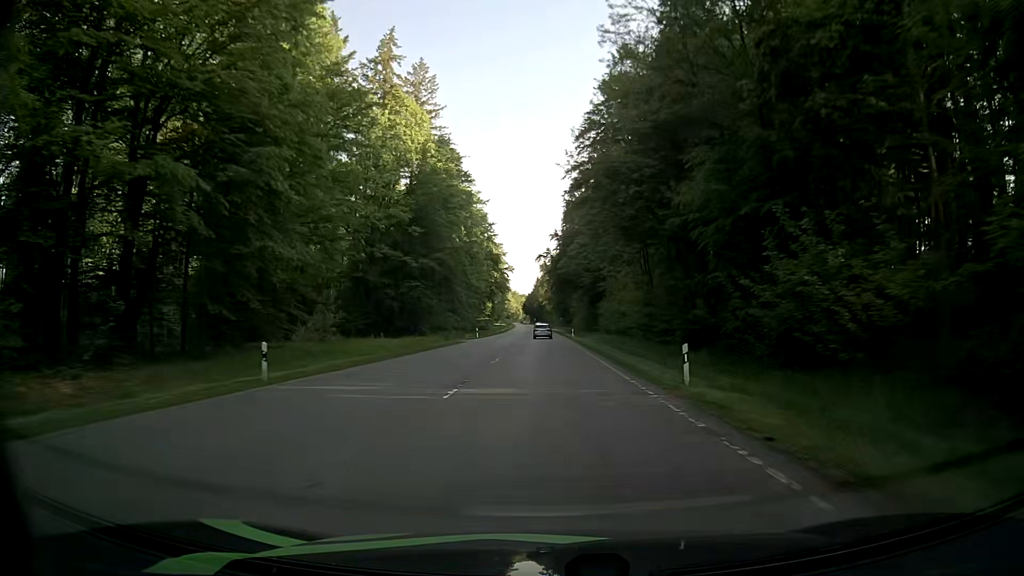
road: secondary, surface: asphalt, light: Day
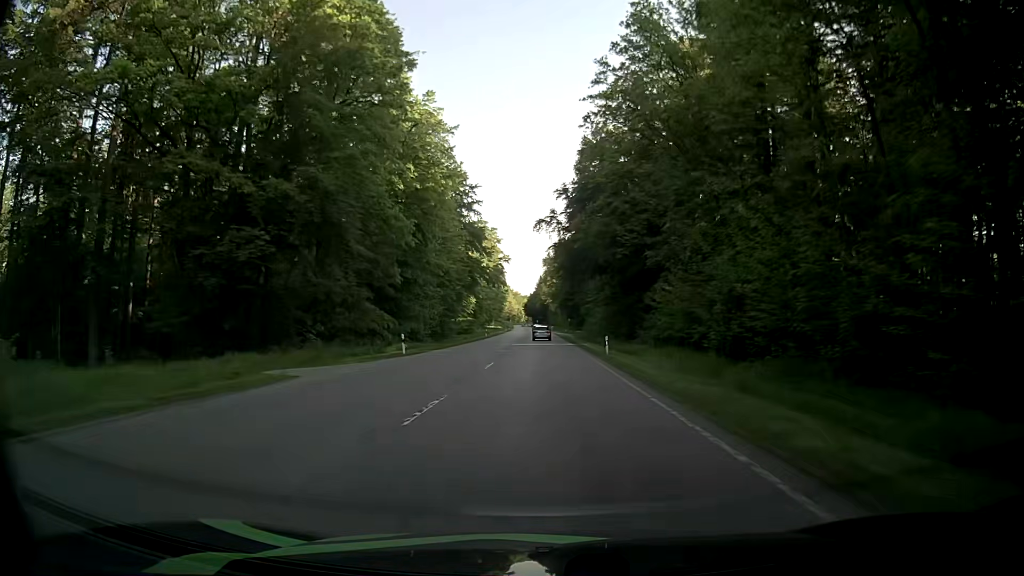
(+0.1, +39.0) m; 0°
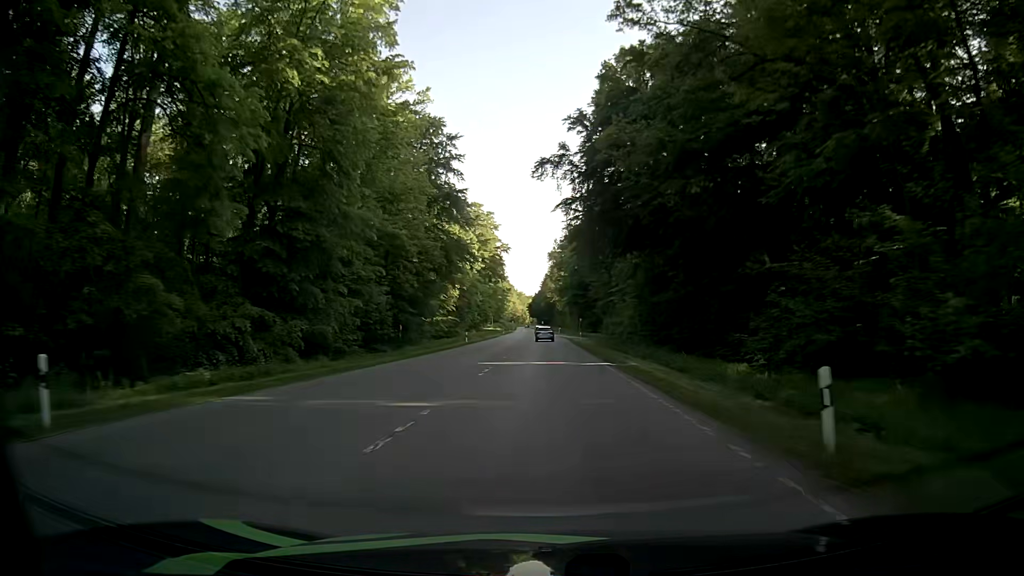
(+0.1, +26.7) m; 0°
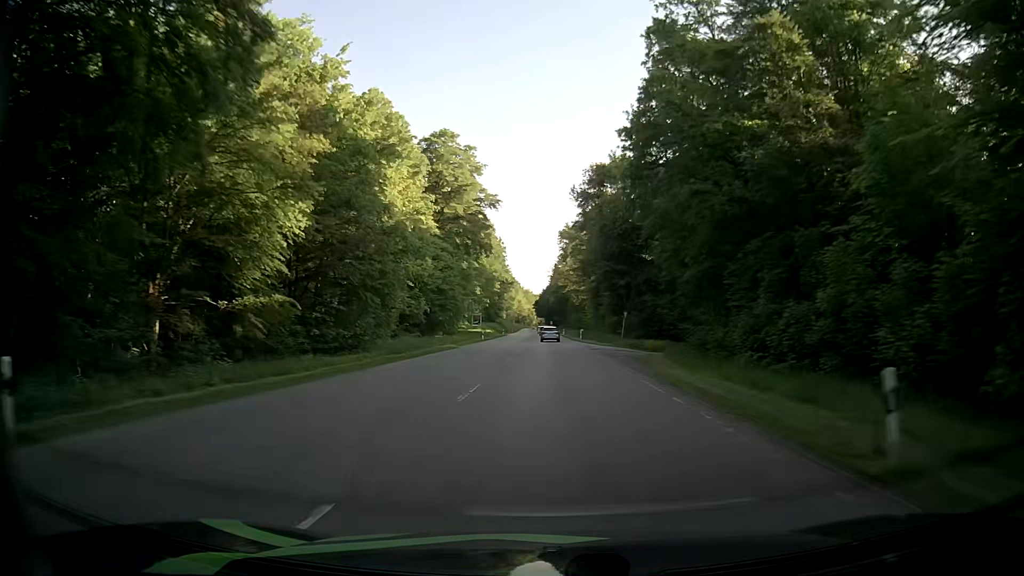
(-0.6, +54.9) m; -1°
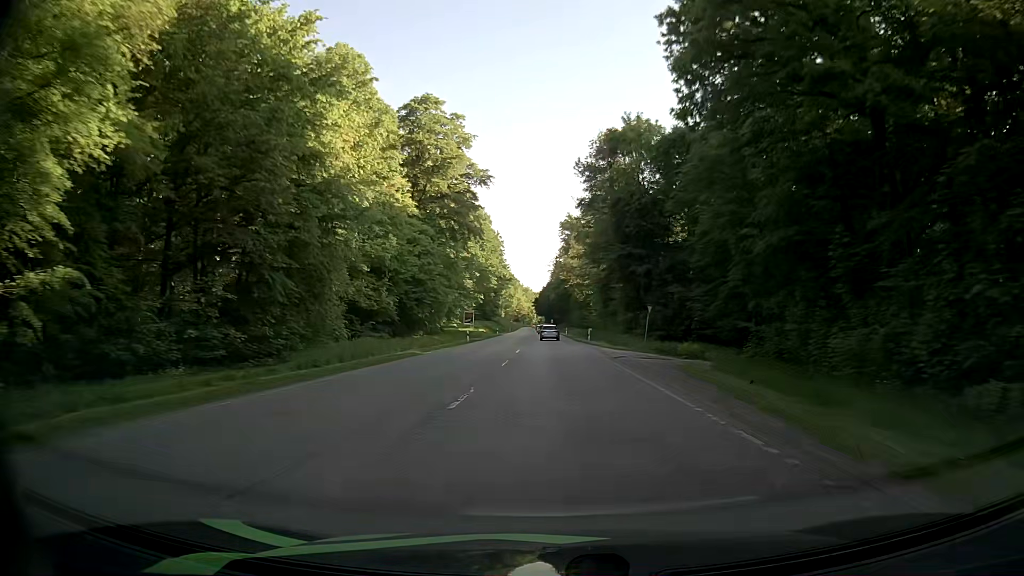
(0.0, +13.9) m; +1°
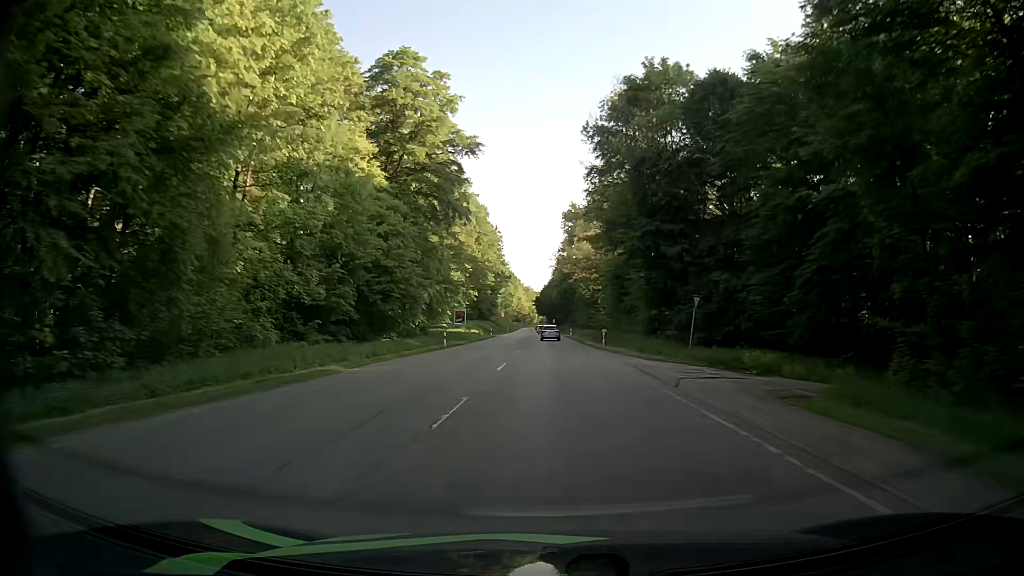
(0.0, +13.9) m; 0°
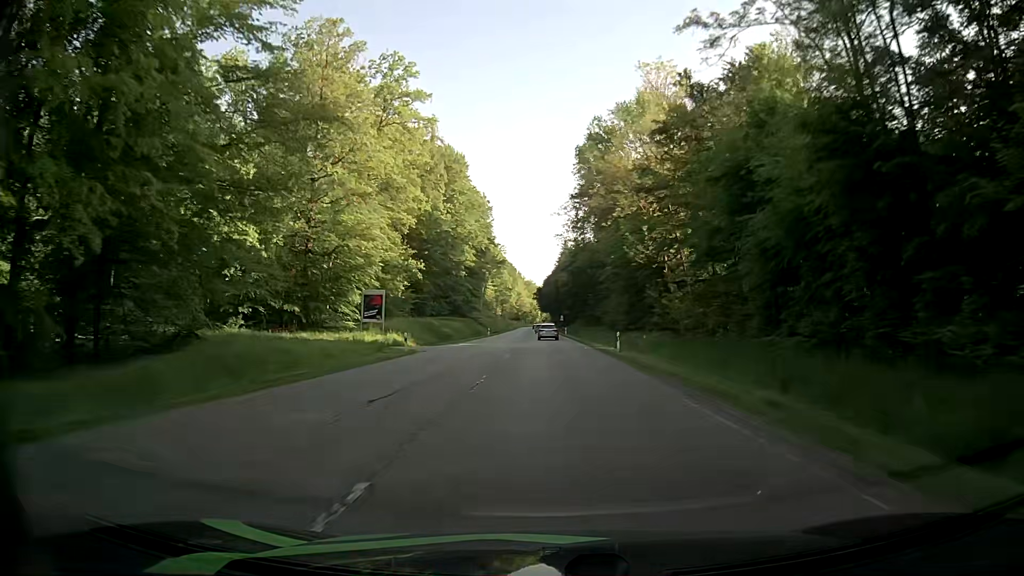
(-0.2, +55.3) m; 0°
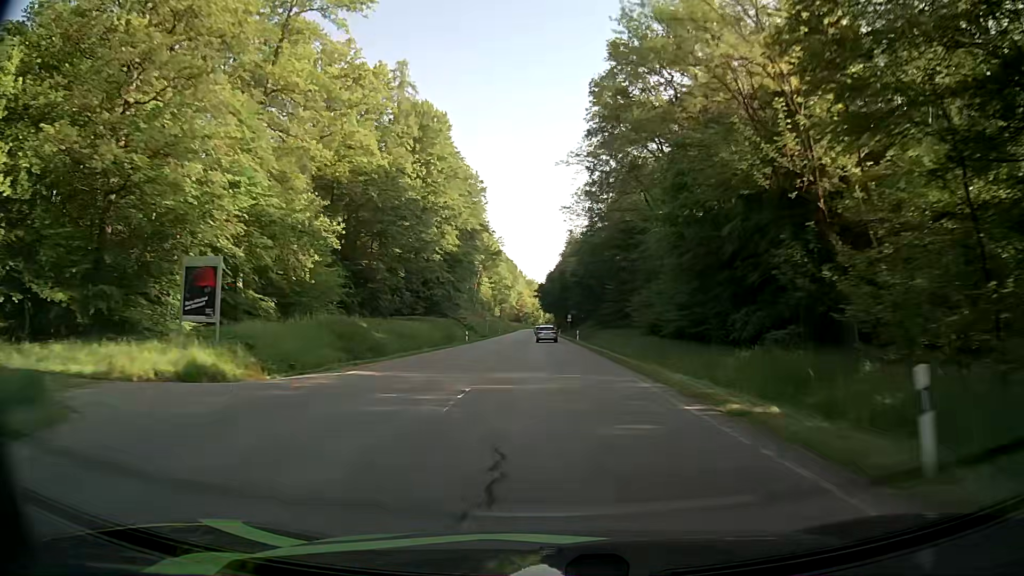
(-0.1, +27.3) m; 0°
(0, +10) (0, +20) (0, +30) (0, +40) (0, +50) (0, +60) (-1, +70) (-1, +80) (-1, +90) (-1, +100) m
